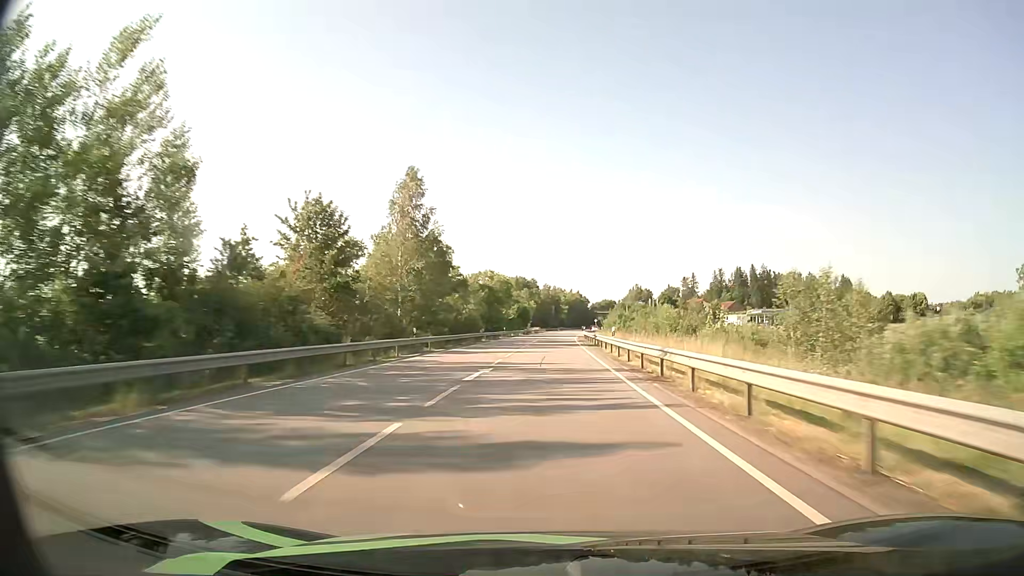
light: Day
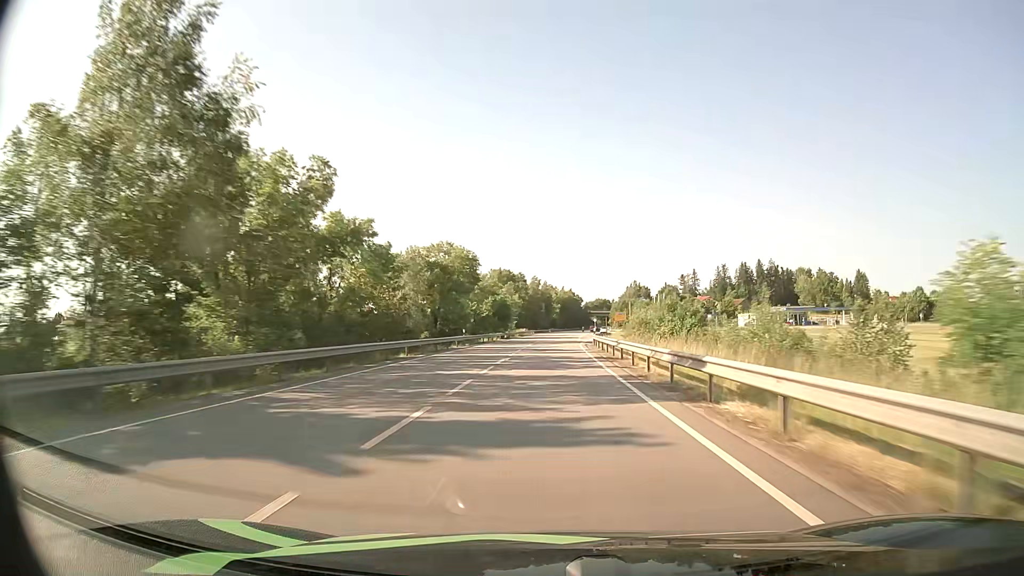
(+0.2, +33.9) m; +1°
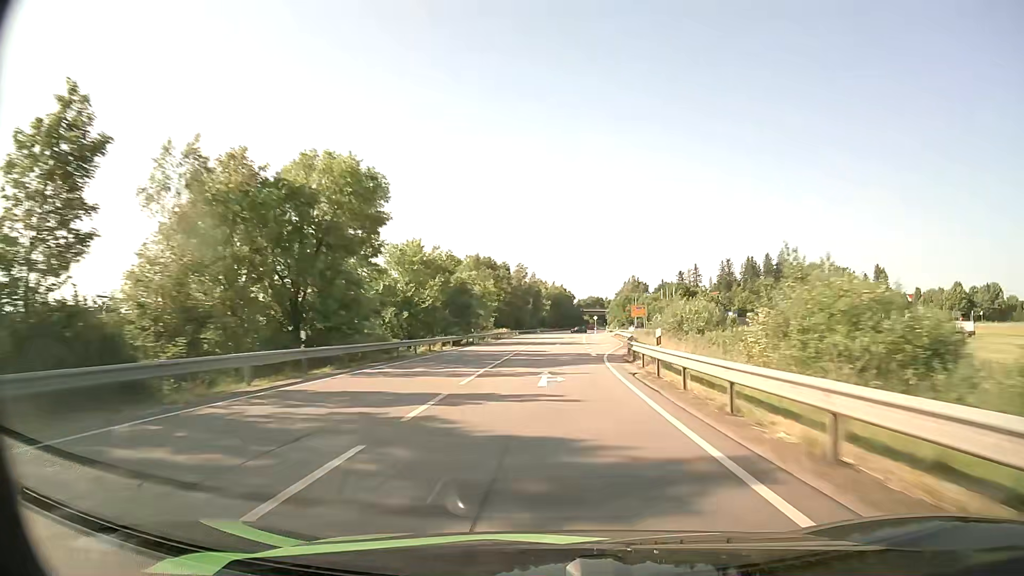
(+0.3, +33.9) m; +1°
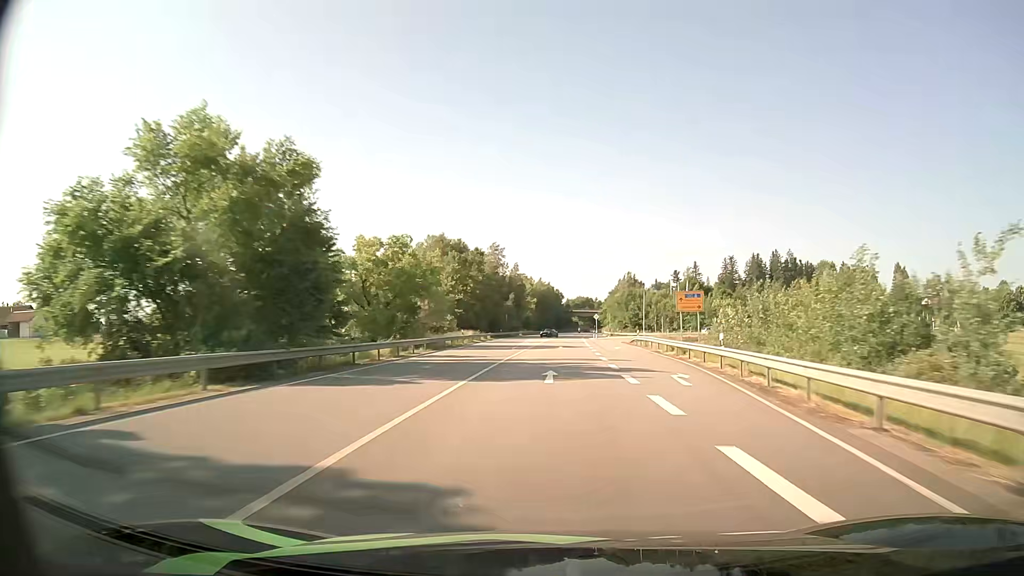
(+0.4, +33.9) m; +1°
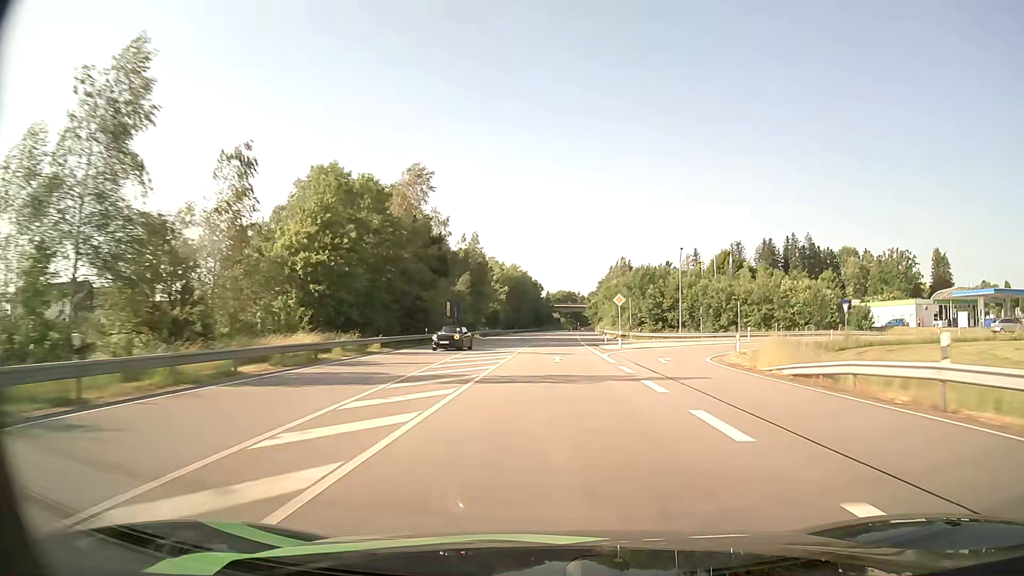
(+0.9, +50.8) m; +2°
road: primary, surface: asphalt
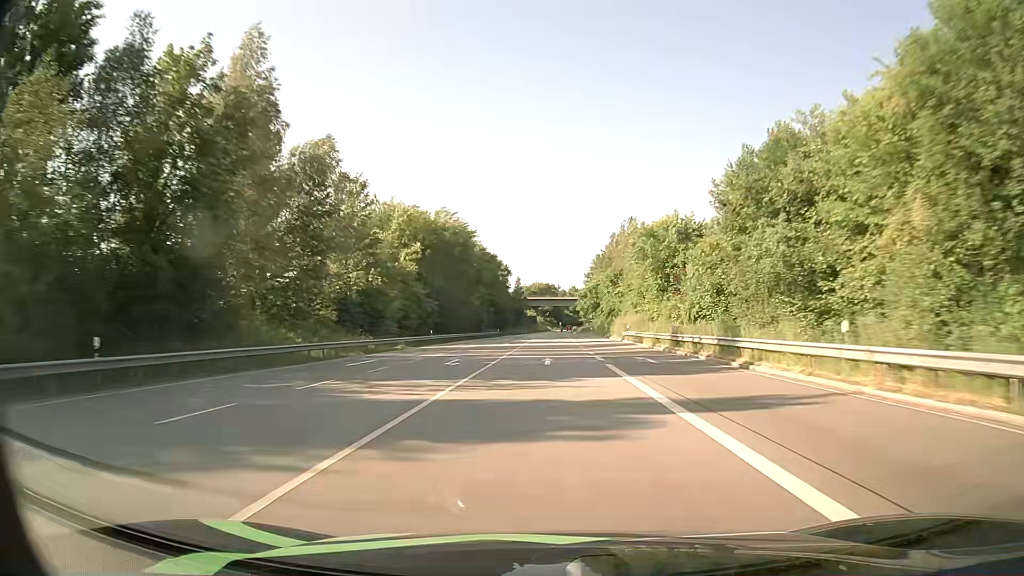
(+1.6, +84.6) m; +2°
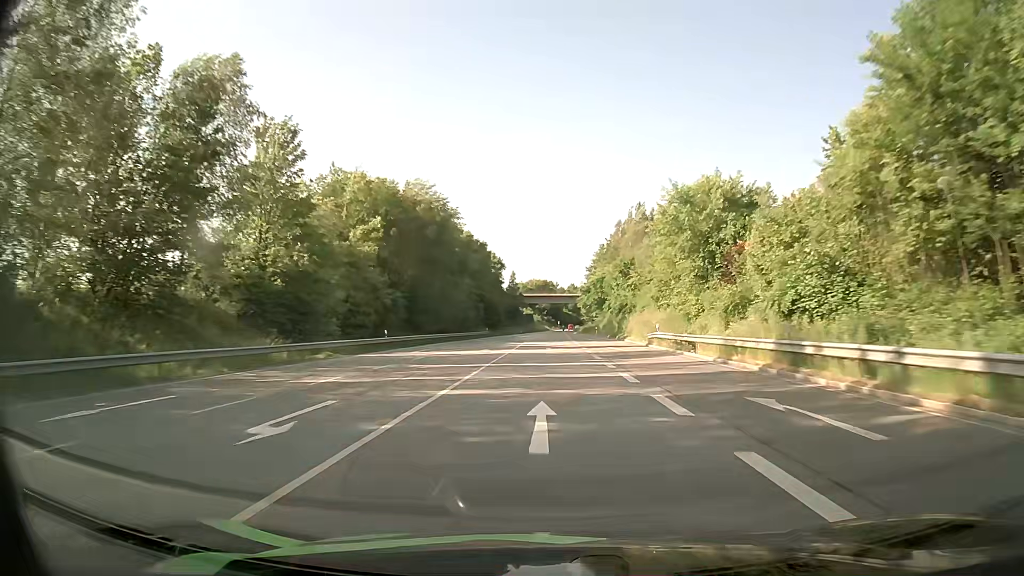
(0.0, +16.9) m; 0°
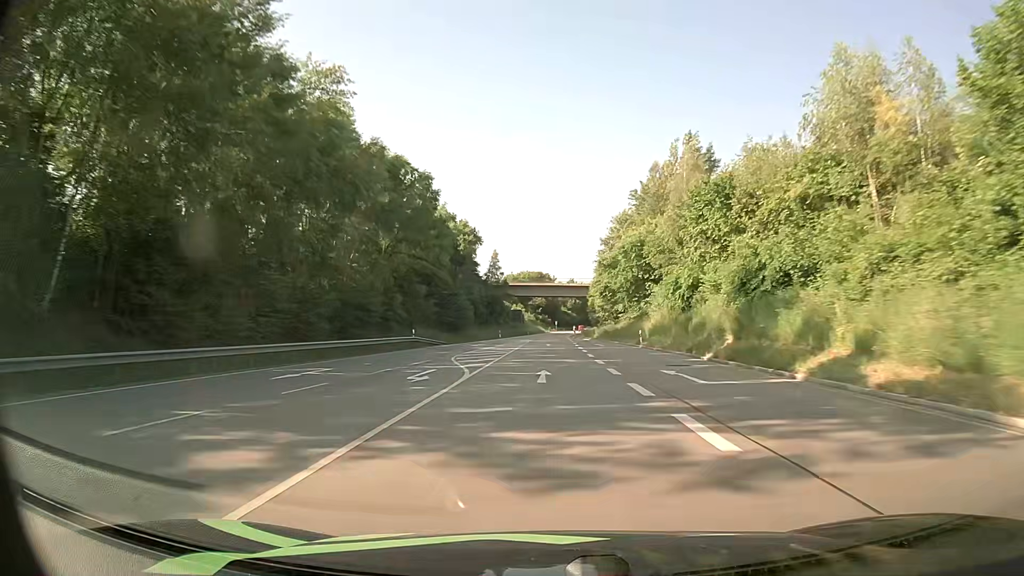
(+0.5, +50.8) m; +1°
